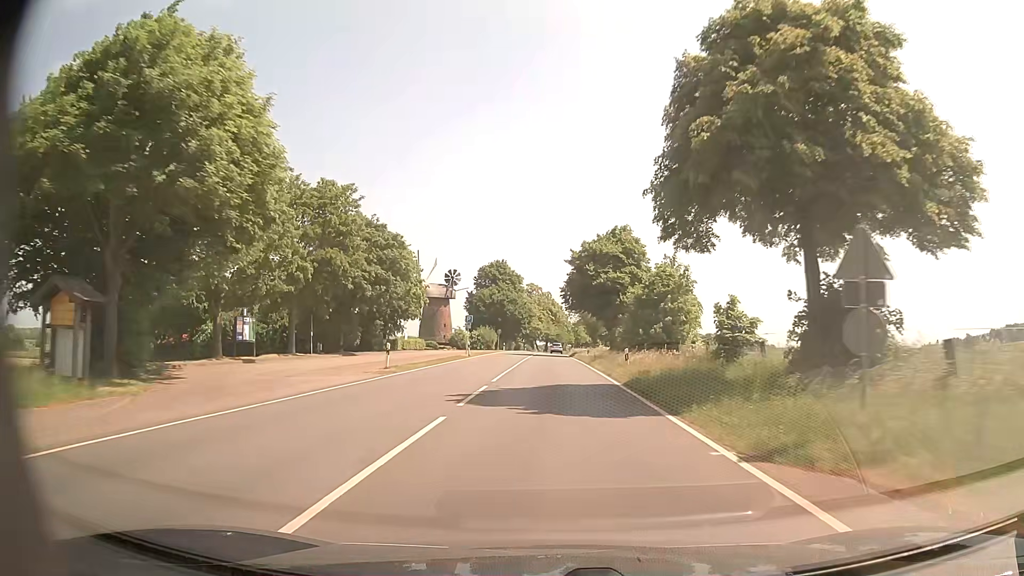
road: primary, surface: asphalt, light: Day
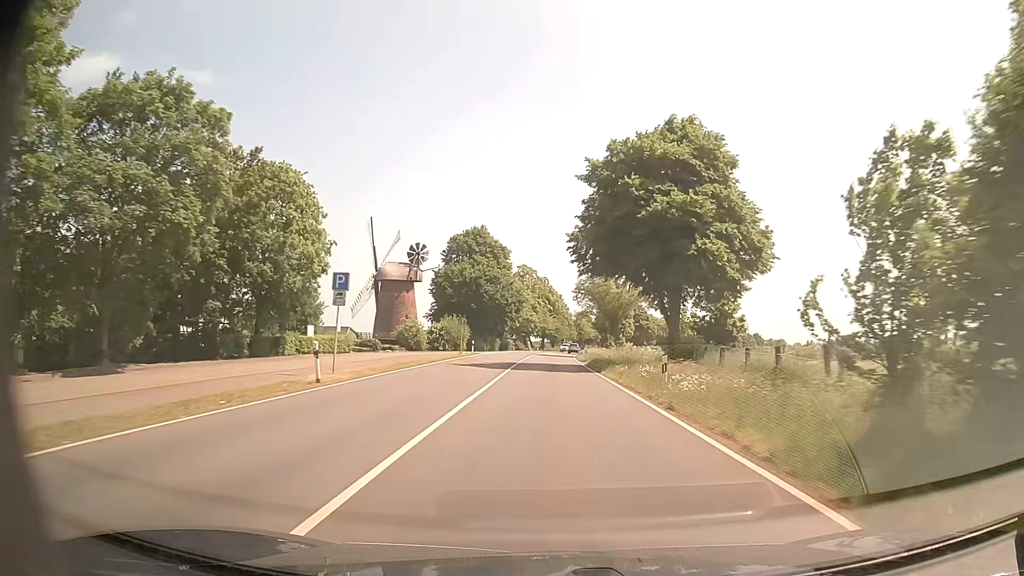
(0.0, +36.7) m; 0°
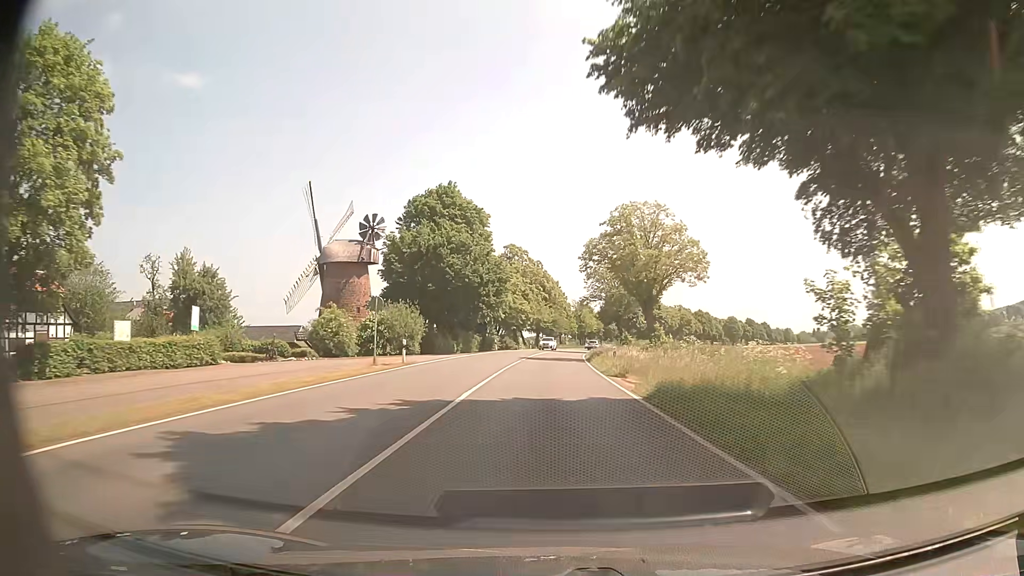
(+0.1, +26.1) m; 0°
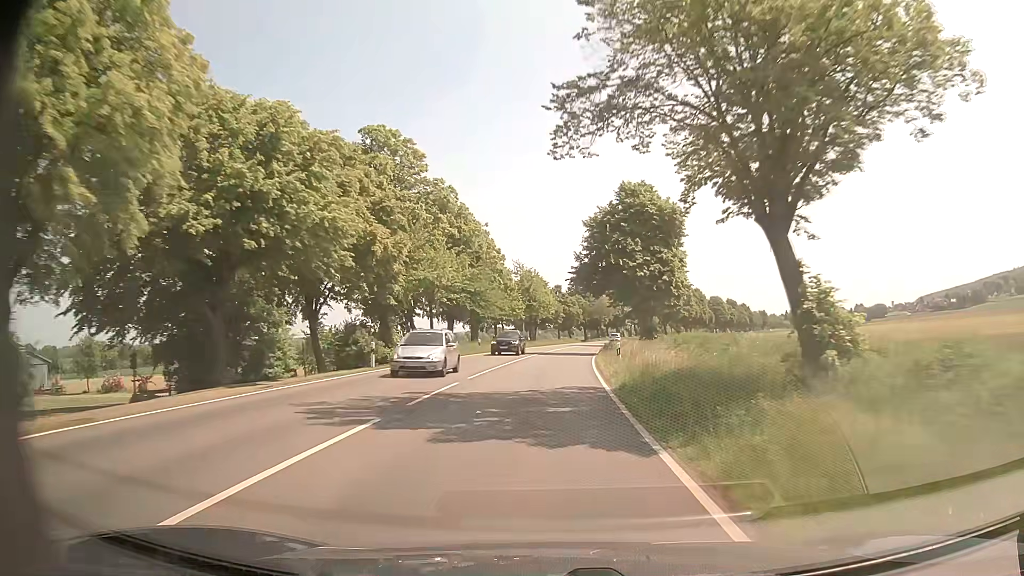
(+2.3, +67.1) m; +5°
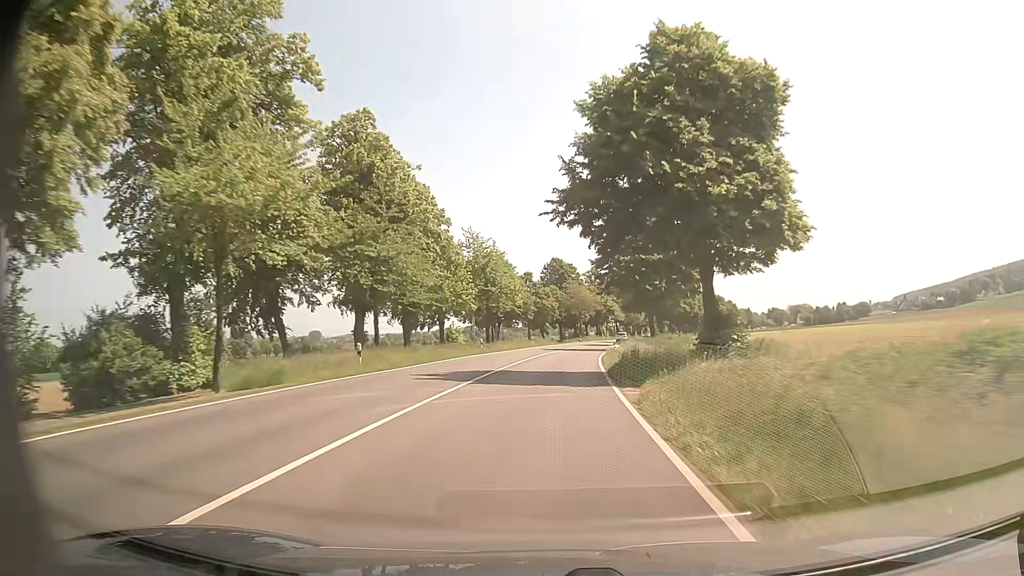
(+0.6, +27.2) m; +2°
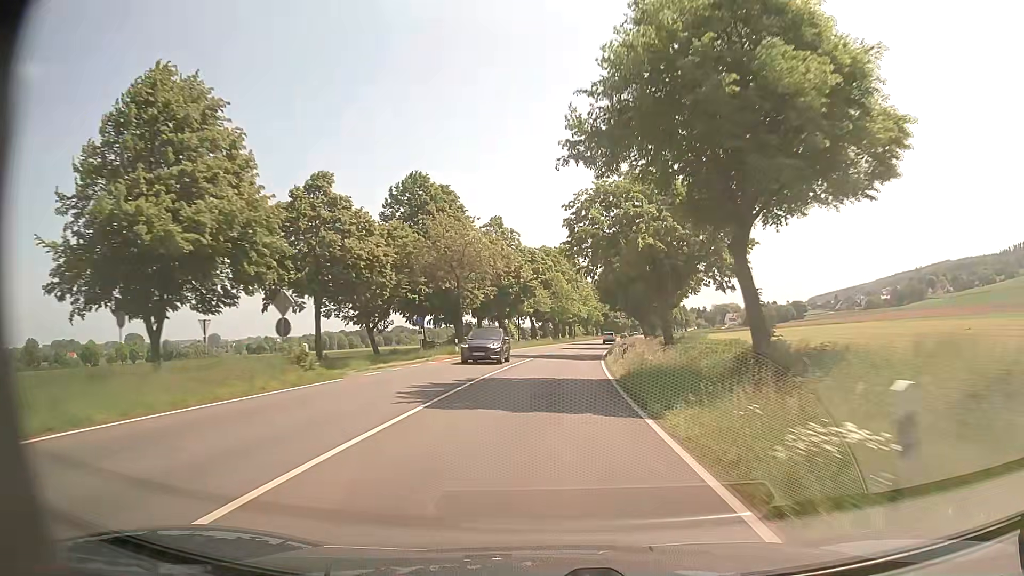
(+4.9, +69.7) m; +9°
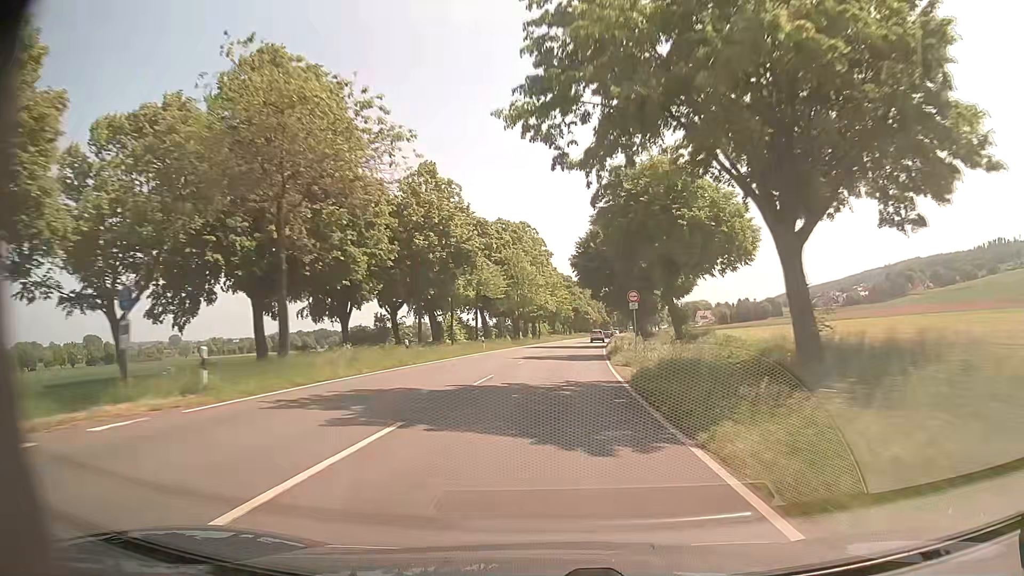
(+0.5, +28.7) m; +2°
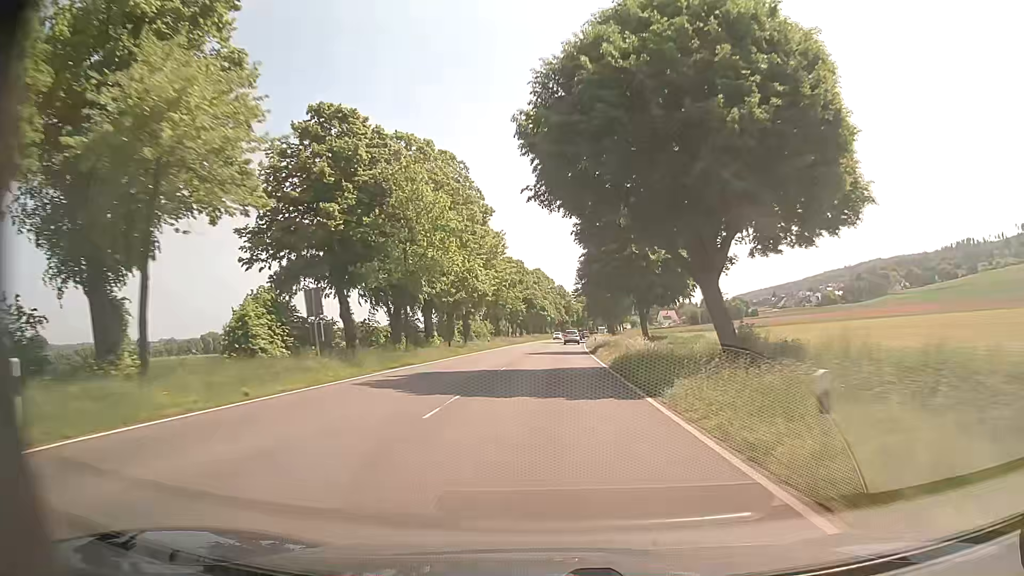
(+1.7, +42.6) m; +4°
(0, +10) (0, +20) (+1, +30) (+1, +40) (+1, +50) (+2, +60) (+2, +70) (+3, +80) (+3, +90) (+4, +100) m
